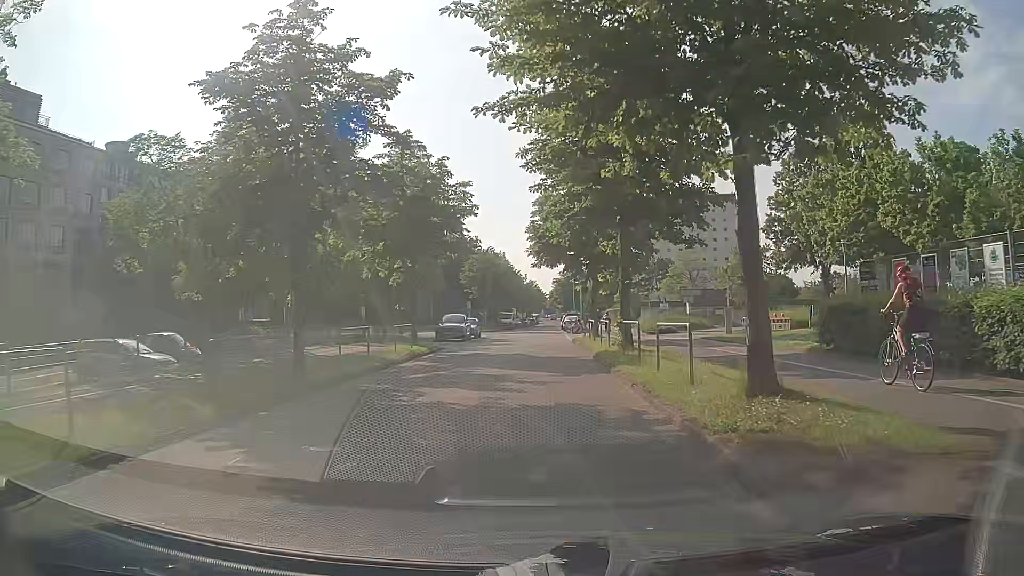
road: residential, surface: asphalt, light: Day
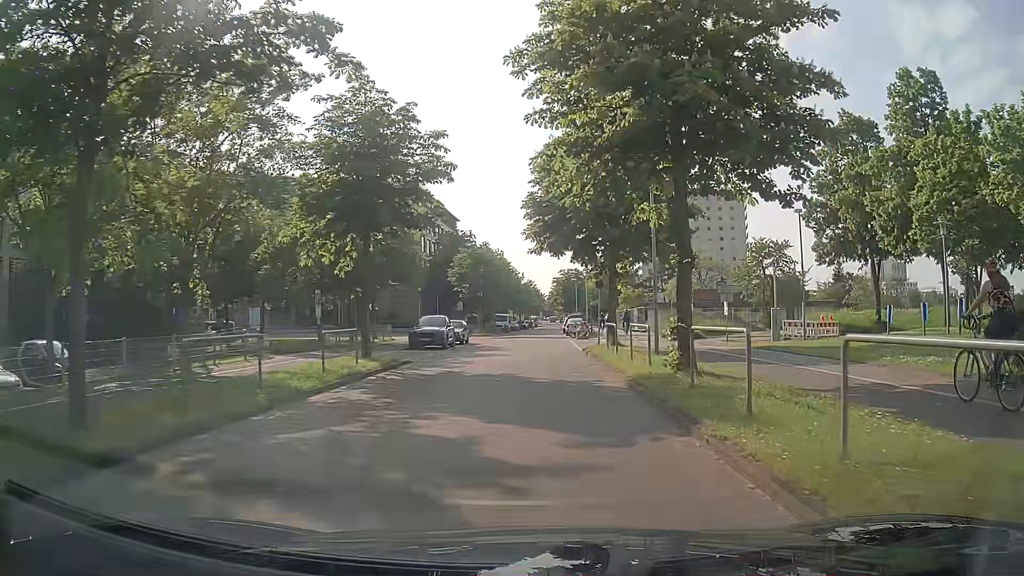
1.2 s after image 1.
(+0.1, +8.4) m; -1°
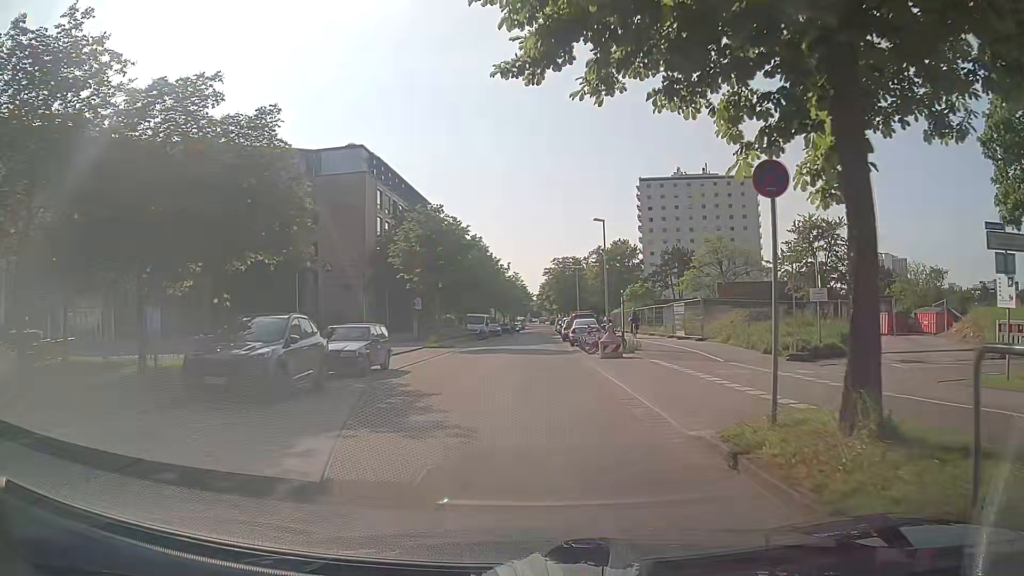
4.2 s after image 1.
(+0.6, +21.1) m; +3°
(0, +10) (0, +20) (0, +30) (0, +40) (0, +50) (0, +60) (0, +70) (0, +80) (0, +90) (0, +100) m
